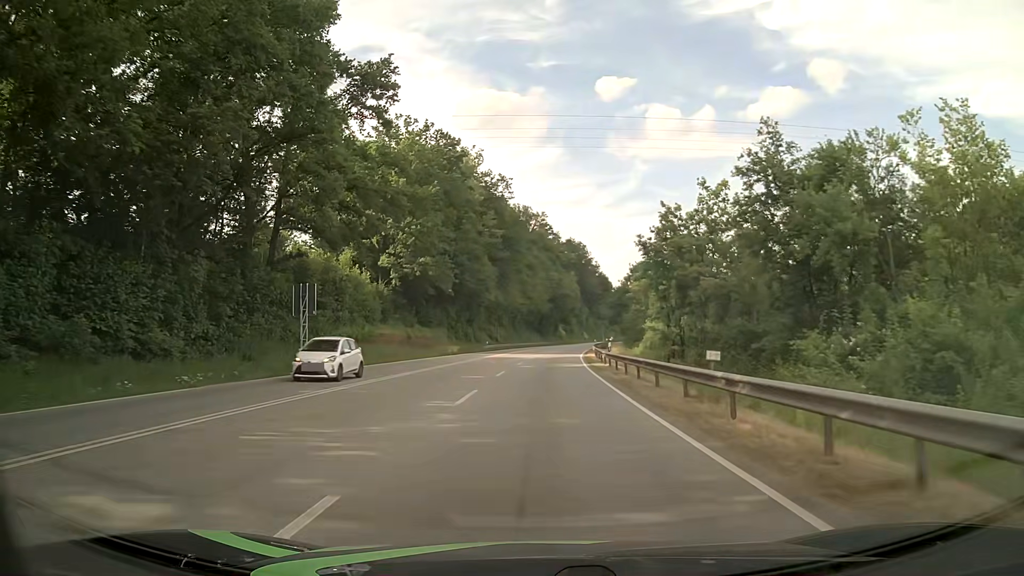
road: primary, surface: asphalt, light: Day
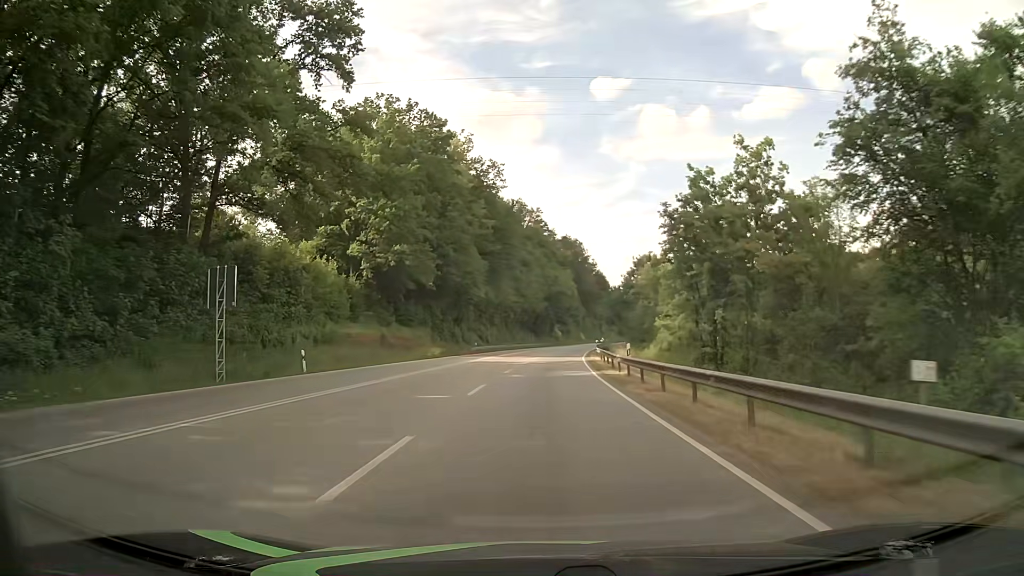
(0.0, +9.2) m; 0°
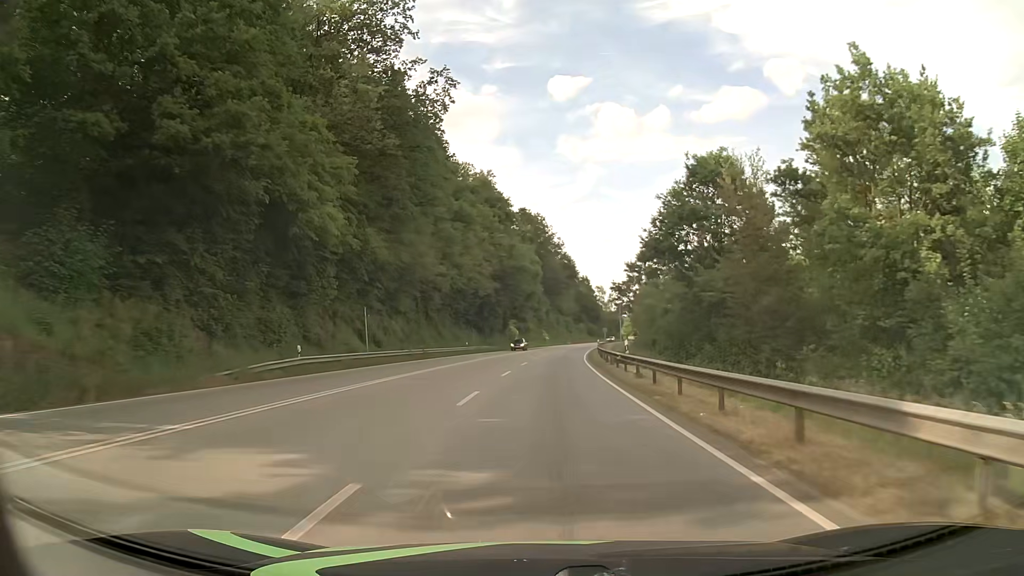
(+1.6, +50.9) m; +4°
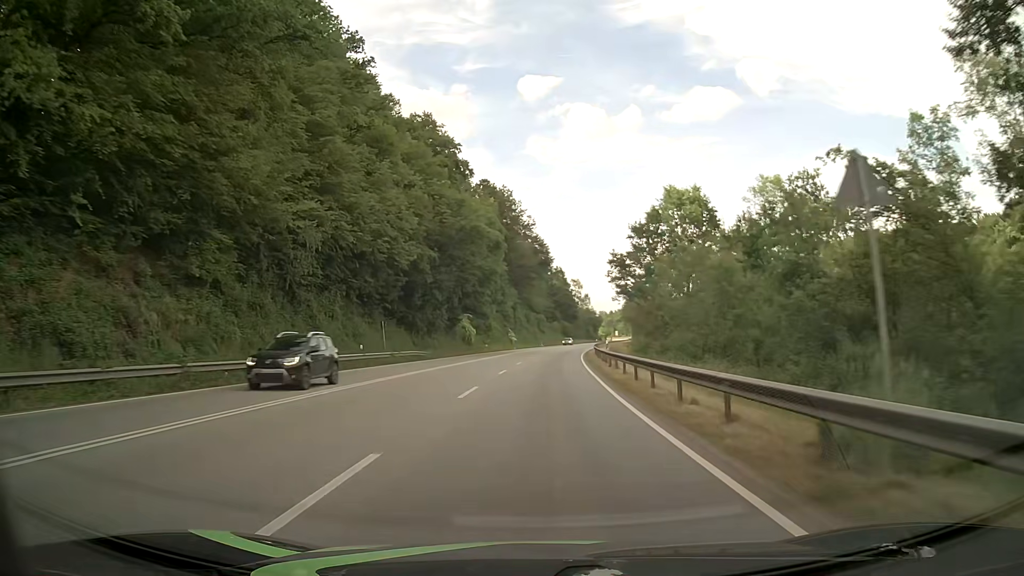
(+0.9, +34.0) m; +3°
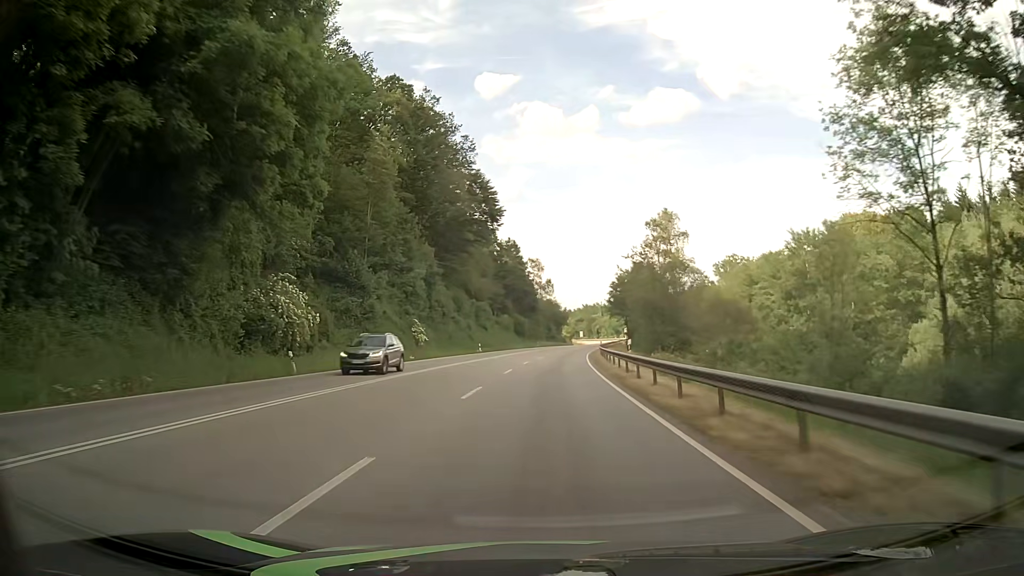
(+2.1, +59.5) m; +4°
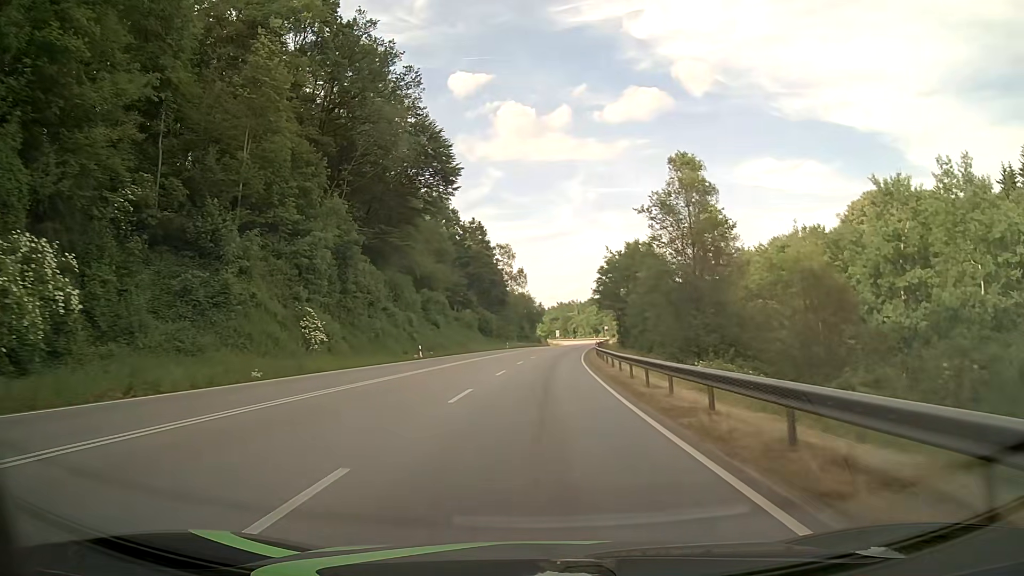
(+0.5, +24.4) m; +3°
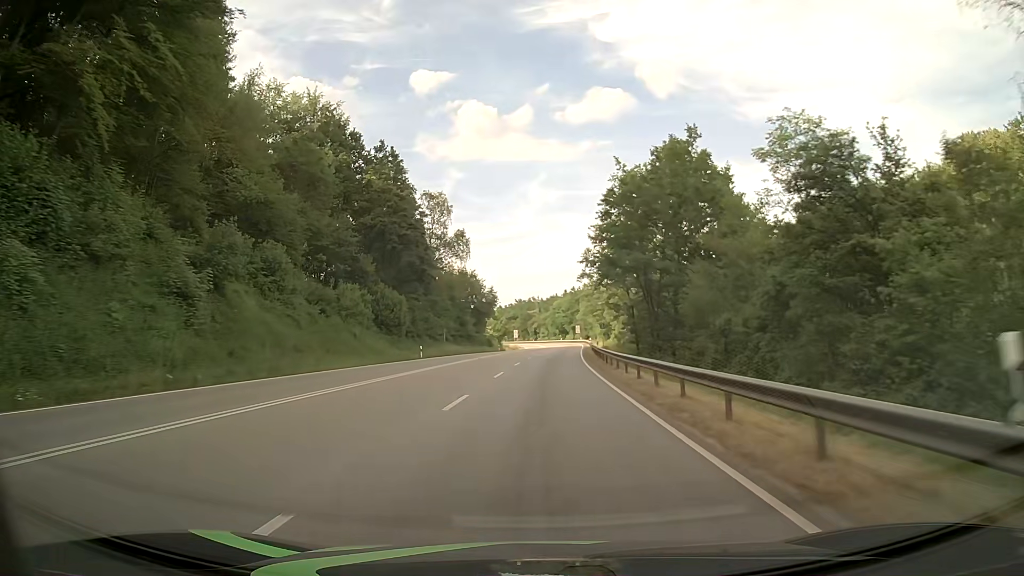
(+1.2, +49.3) m; +3°
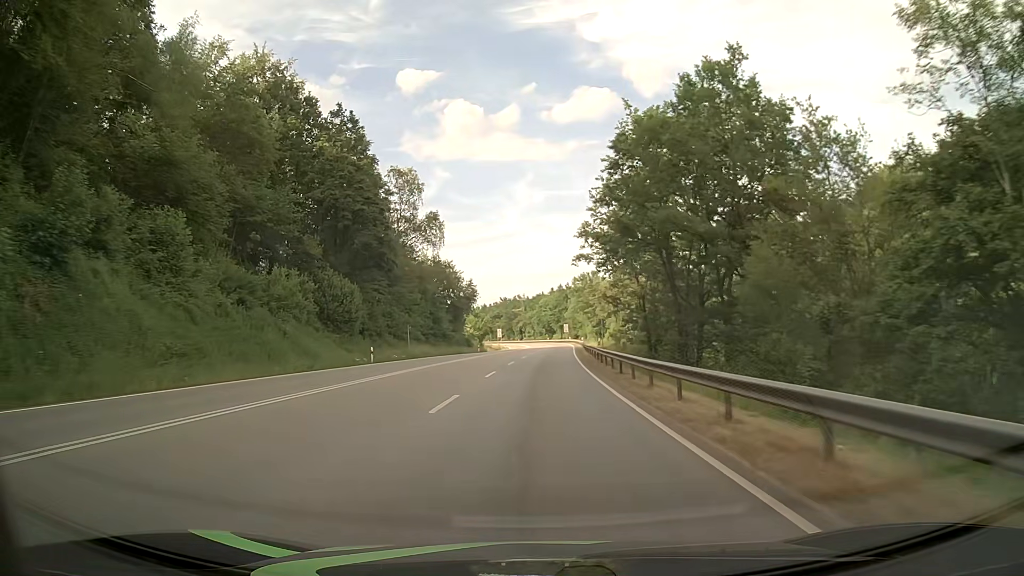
(+0.1, +12.4) m; +1°
(0, +10) (0, +20) (+1, +30) (+1, +40) (+1, +50) (+2, +60) (+2, +70) (+3, +80) (+4, +90) (+4, +100) m
